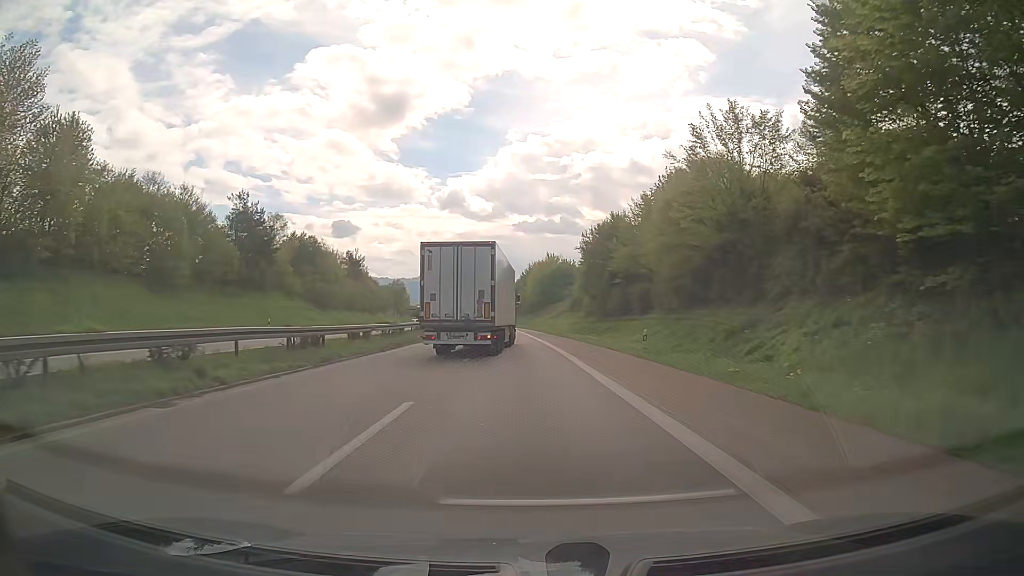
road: trunk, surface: asphalt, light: Day
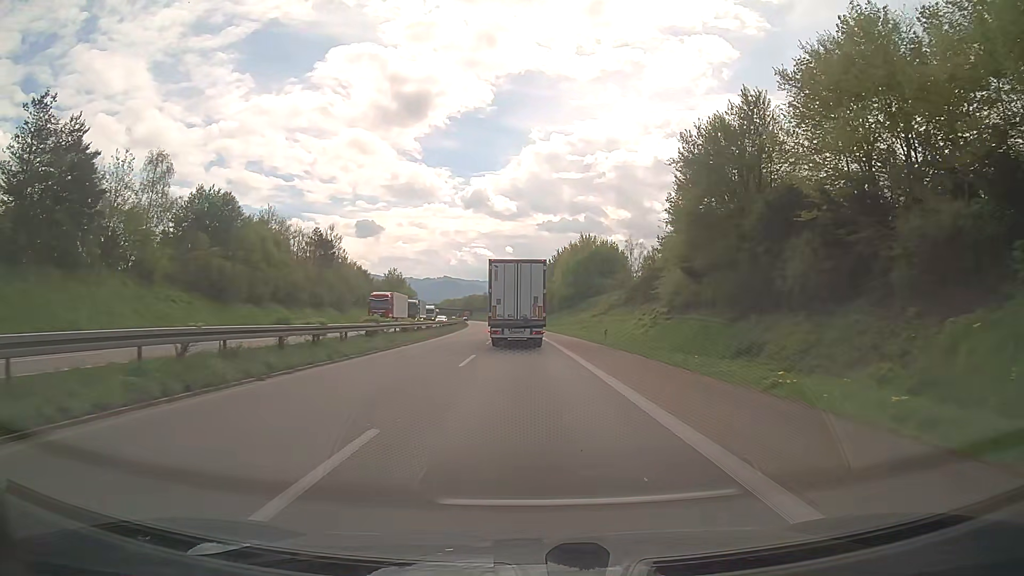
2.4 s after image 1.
(-1.0, +37.5) m; -2°
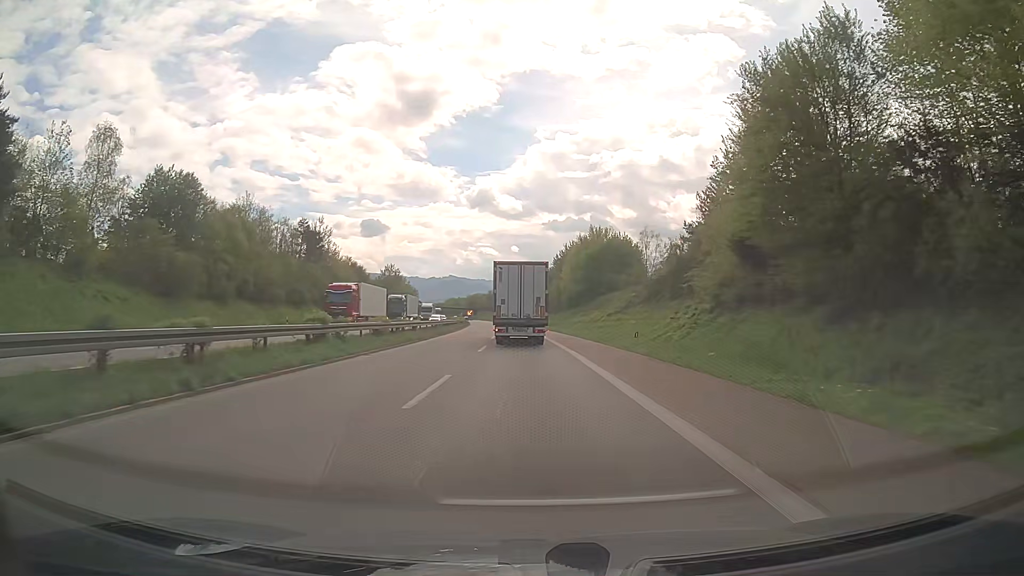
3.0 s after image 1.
(-0.1, +9.4) m; -1°
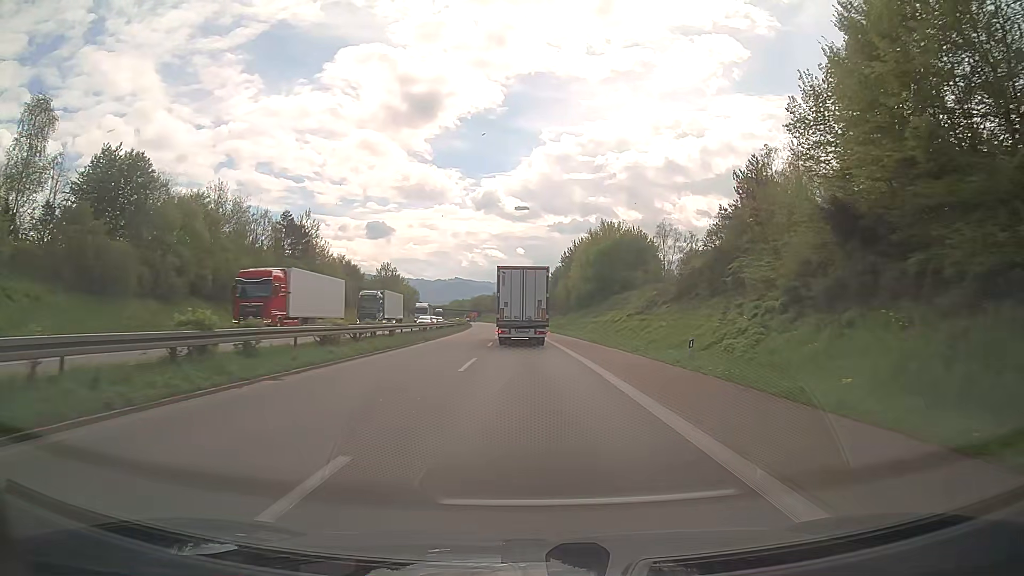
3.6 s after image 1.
(0.0, +9.5) m; -1°
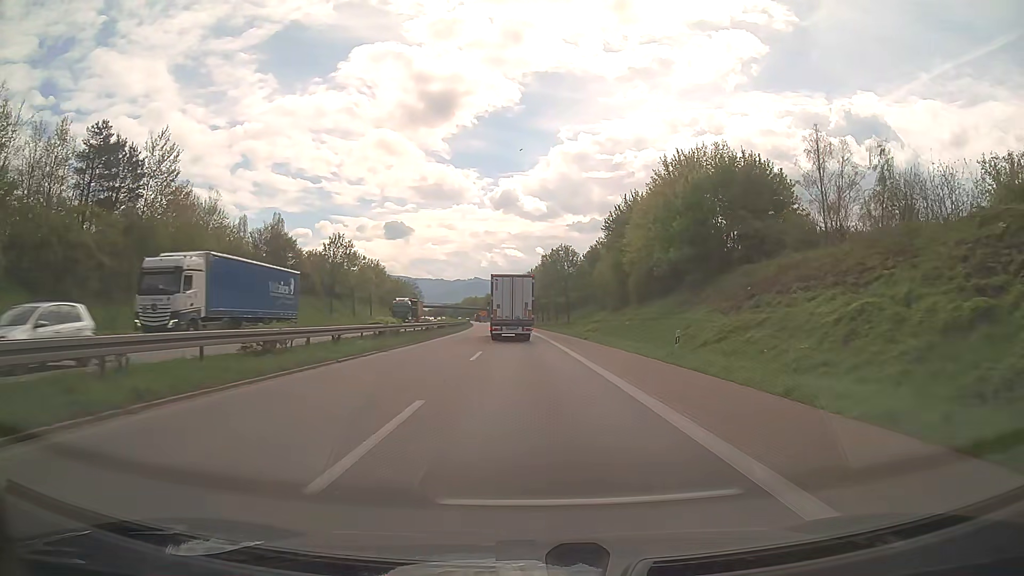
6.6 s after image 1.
(-0.5, +47.2) m; -2°
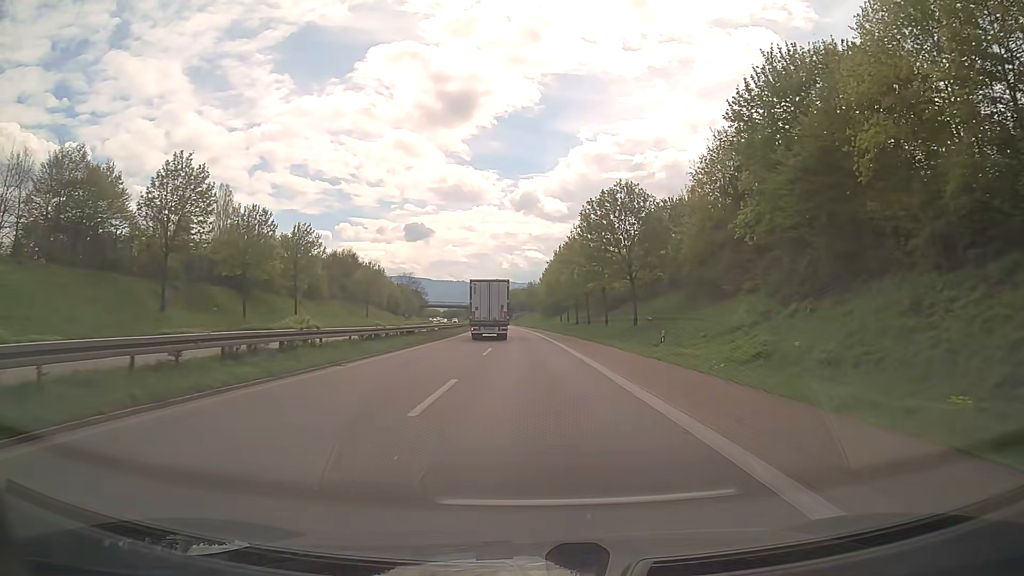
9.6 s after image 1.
(-0.7, +47.5) m; -2°
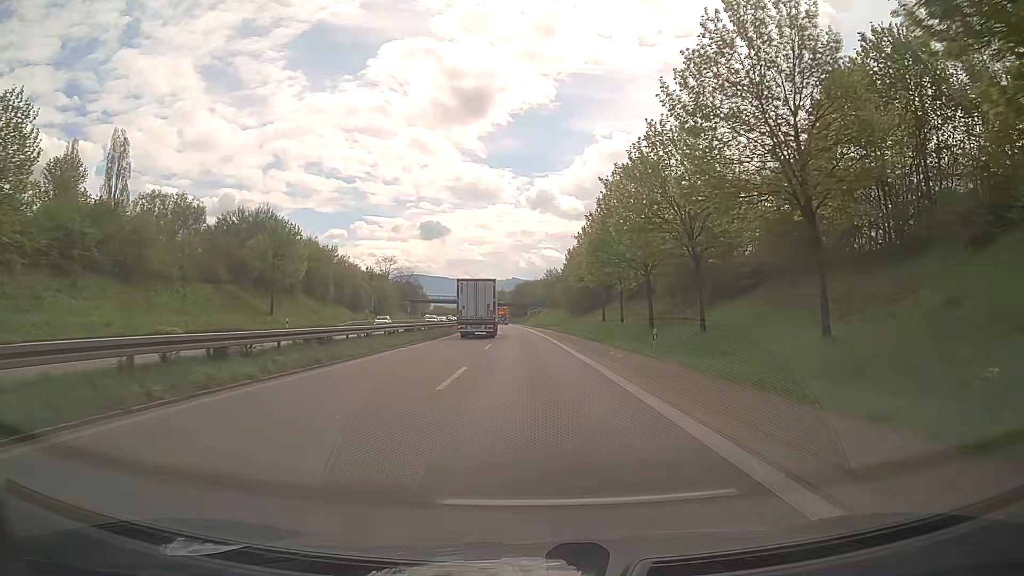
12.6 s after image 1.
(-0.3, +48.5) m; -2°
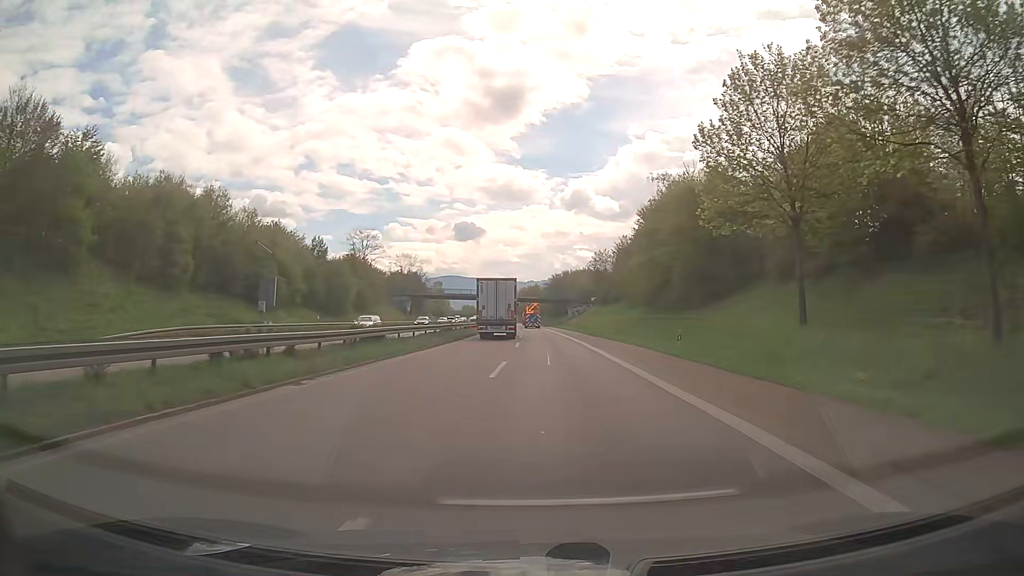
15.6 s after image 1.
(-0.6, +48.8) m; -2°
(0, +10) (0, +20) (-1, +30) (-1, +40) (-2, +50) (-2, +60) (-3, +70) (-3, +80) (-4, +90) (-4, +100) m
